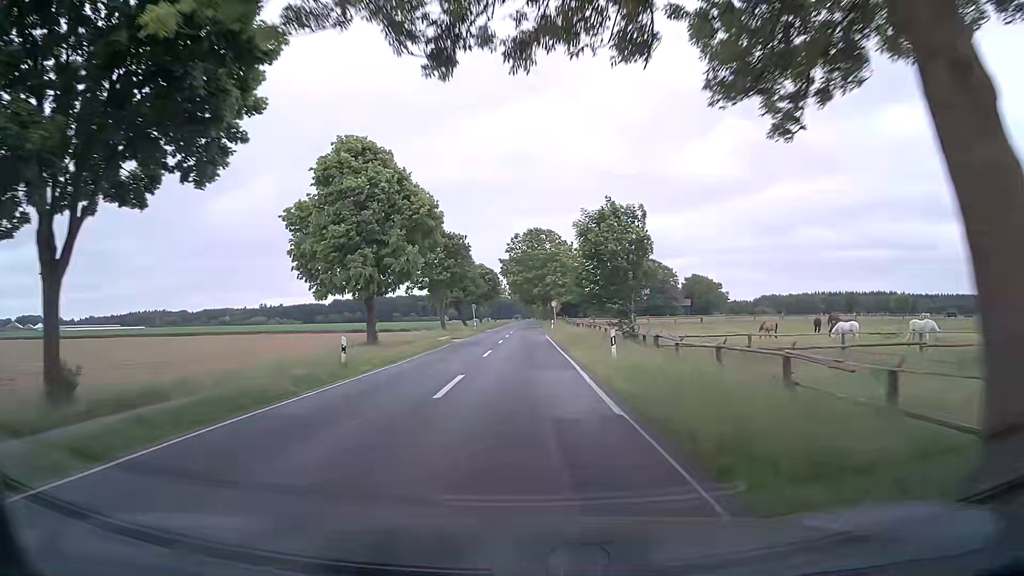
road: tertiary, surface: asphalt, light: Day
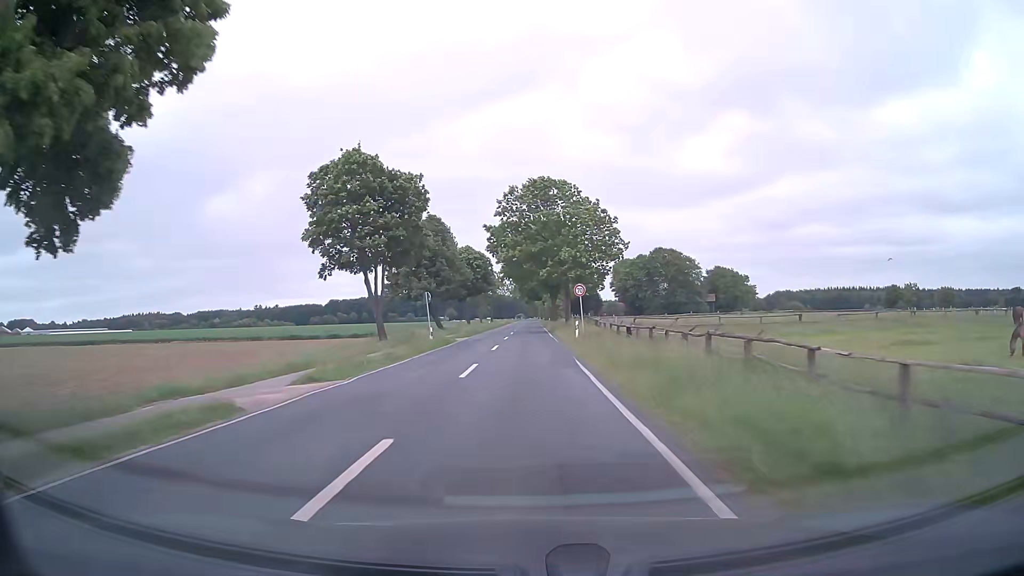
(+0.1, +32.2) m; 0°
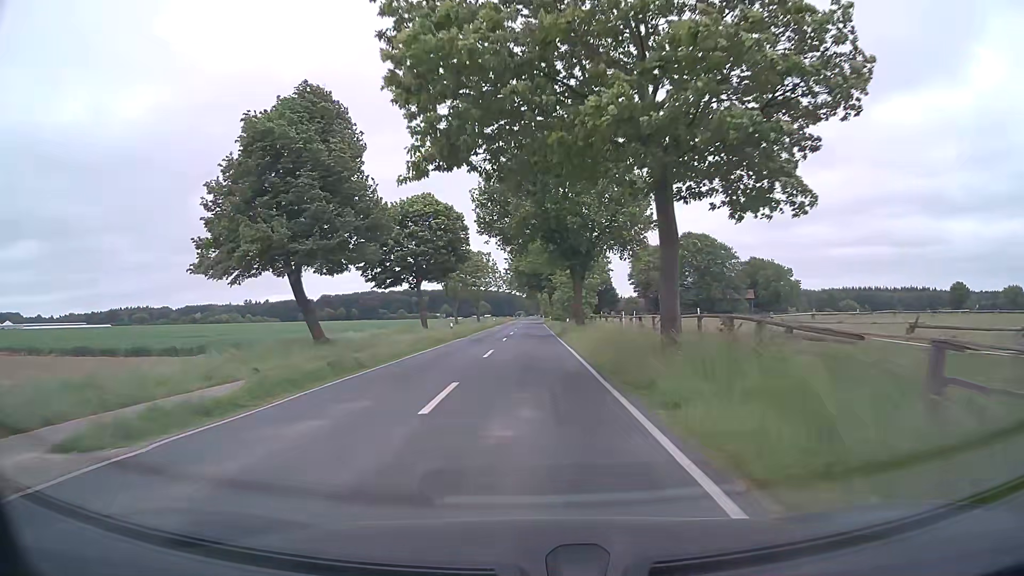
(0.0, +41.8) m; 0°
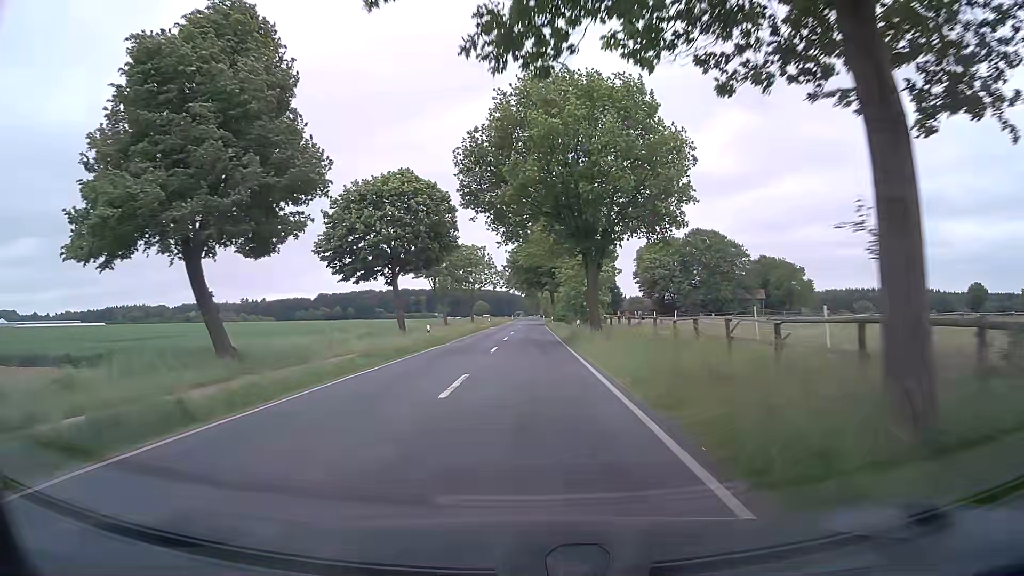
(0.0, +10.1) m; 0°
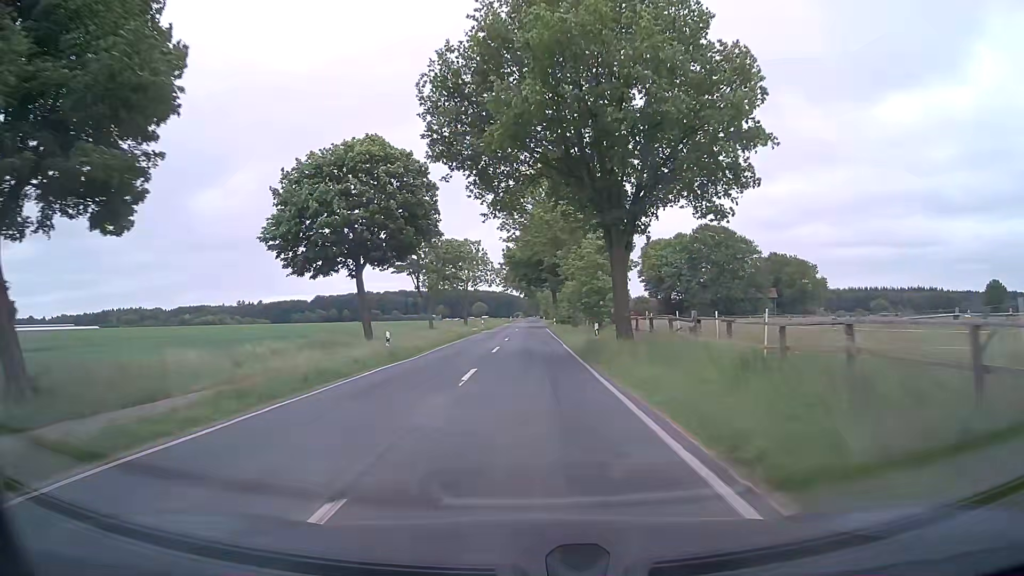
(0.0, +10.0) m; +1°
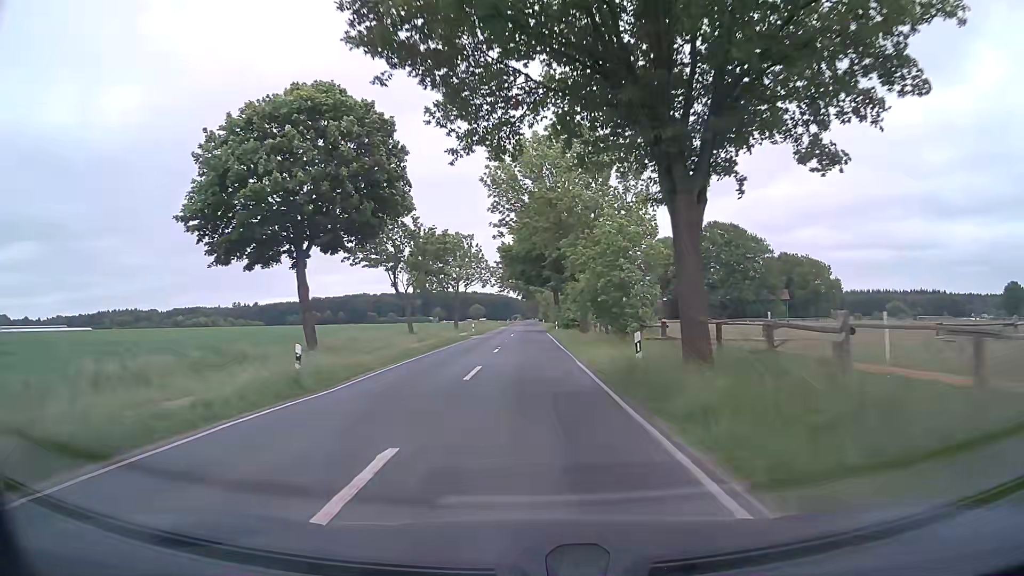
(-0.1, +9.9) m; 0°
